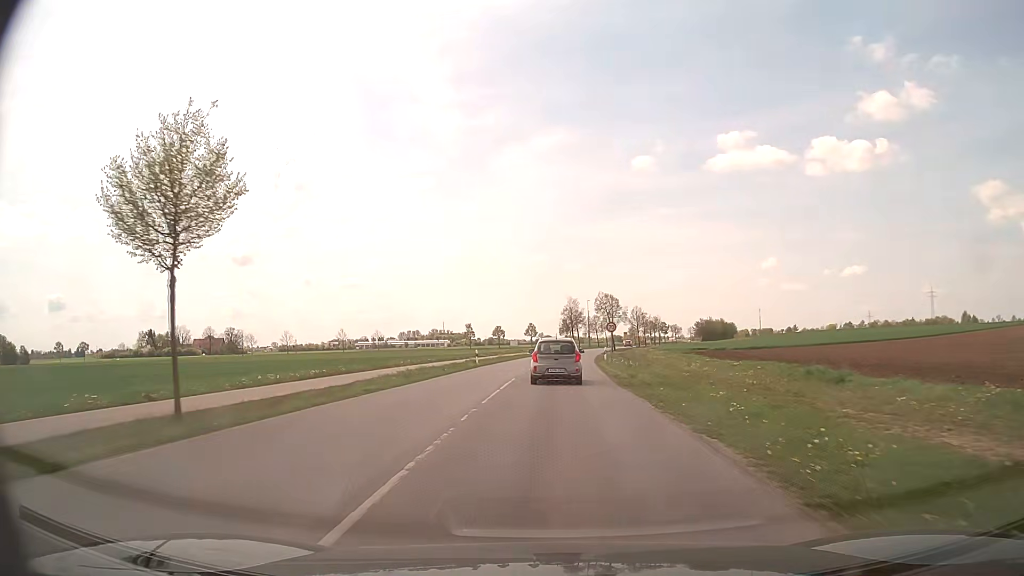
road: tertiary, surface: asphalt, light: Day
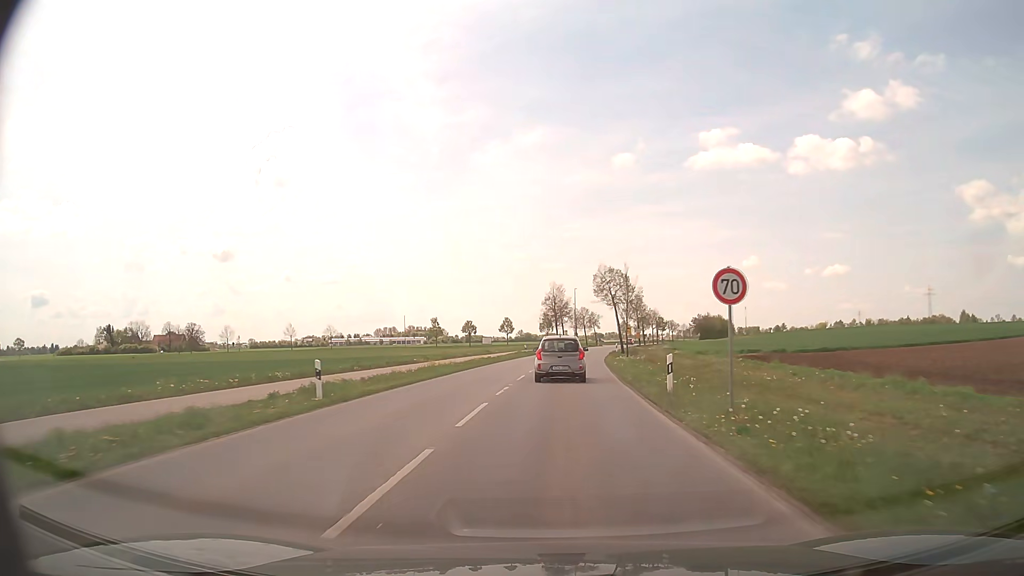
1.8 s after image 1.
(+0.5, +28.8) m; +2°
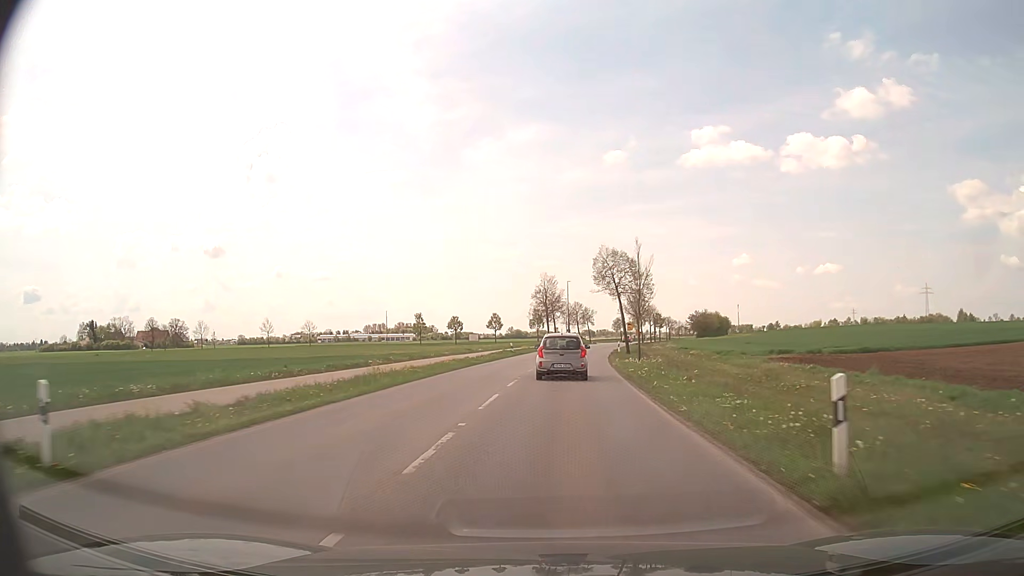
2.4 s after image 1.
(+0.1, +9.9) m; +1°
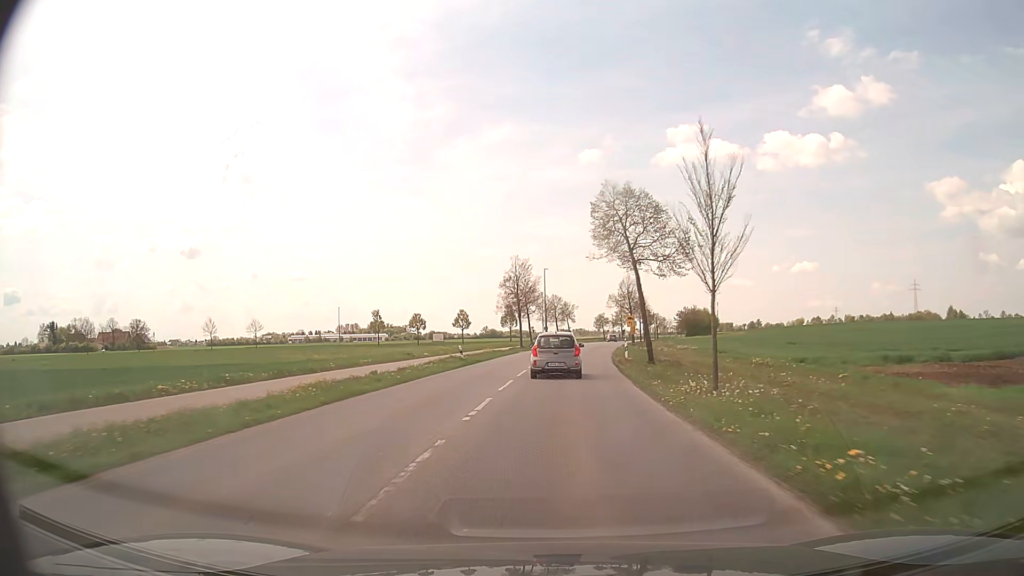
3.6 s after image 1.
(+0.4, +19.6) m; +2°
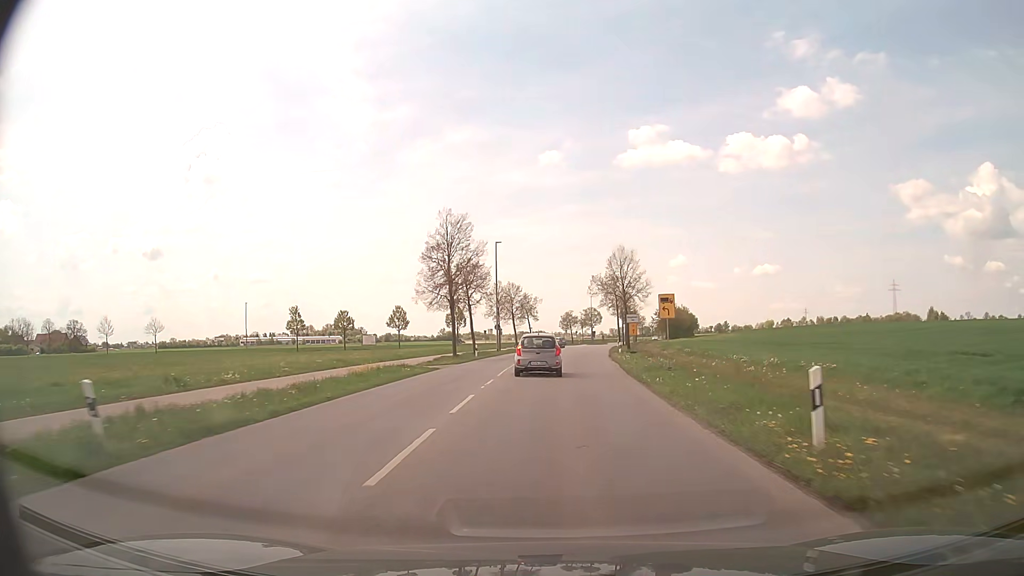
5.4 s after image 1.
(+0.6, +28.8) m; +3°
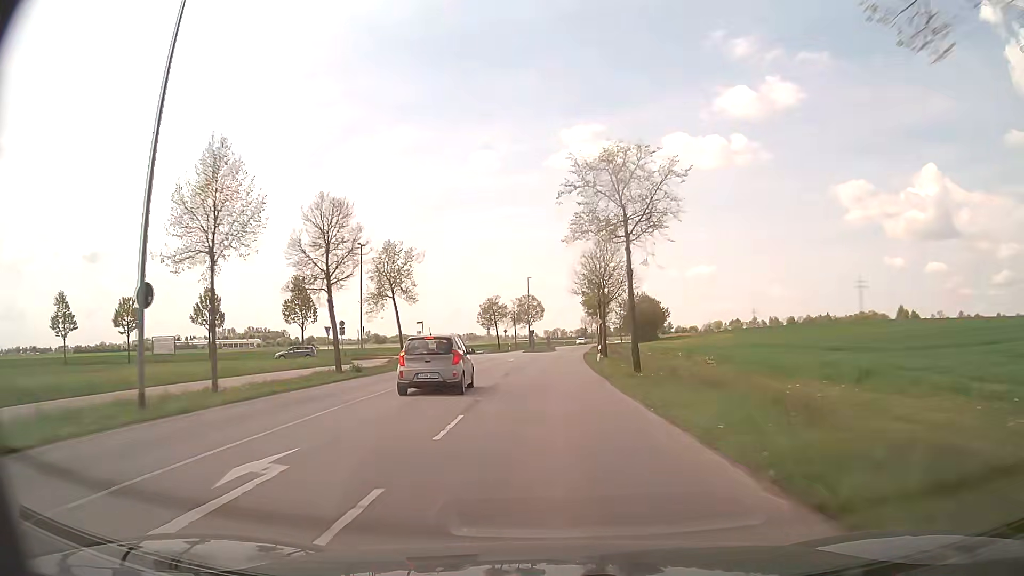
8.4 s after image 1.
(+2.9, +52.7) m; +6°
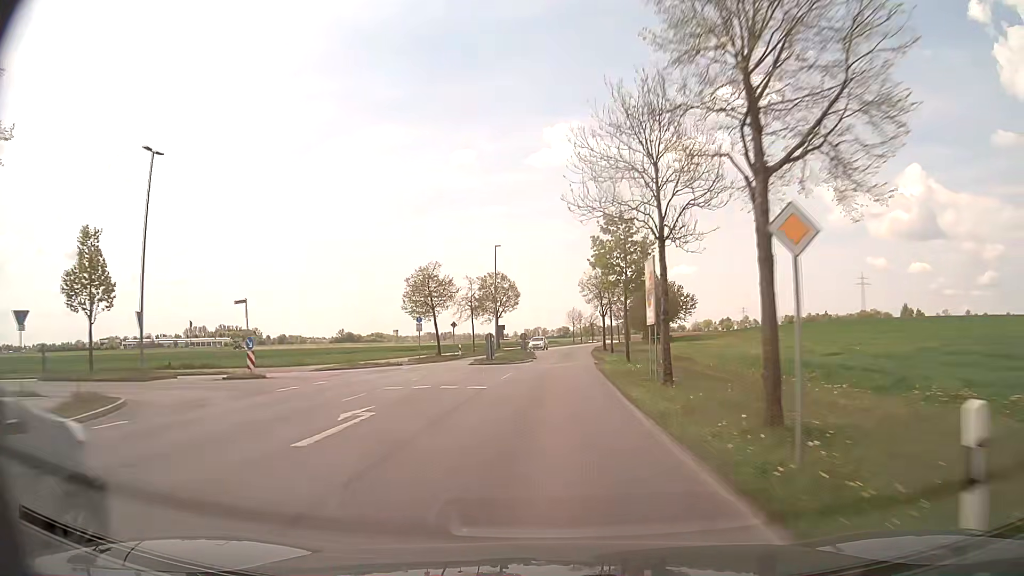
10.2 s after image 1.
(+0.5, +35.1) m; +1°
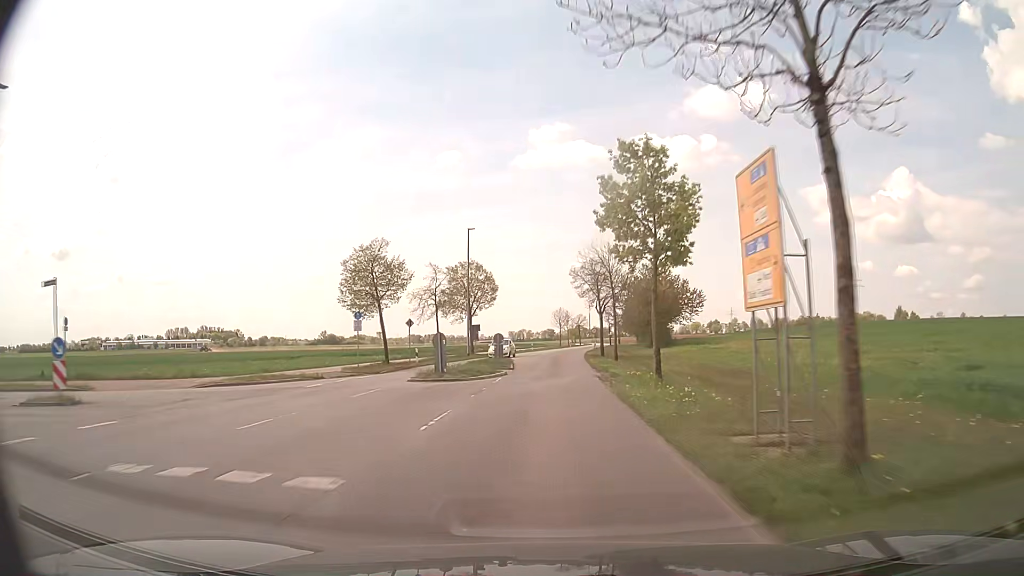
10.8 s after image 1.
(+0.2, +12.2) m; +2°
(0, +10) (0, +20) (0, +30) (+1, +40) (+1, +50) (+1, +60) (+2, +70) (+3, +80) (+4, +90) (+5, +100) m
